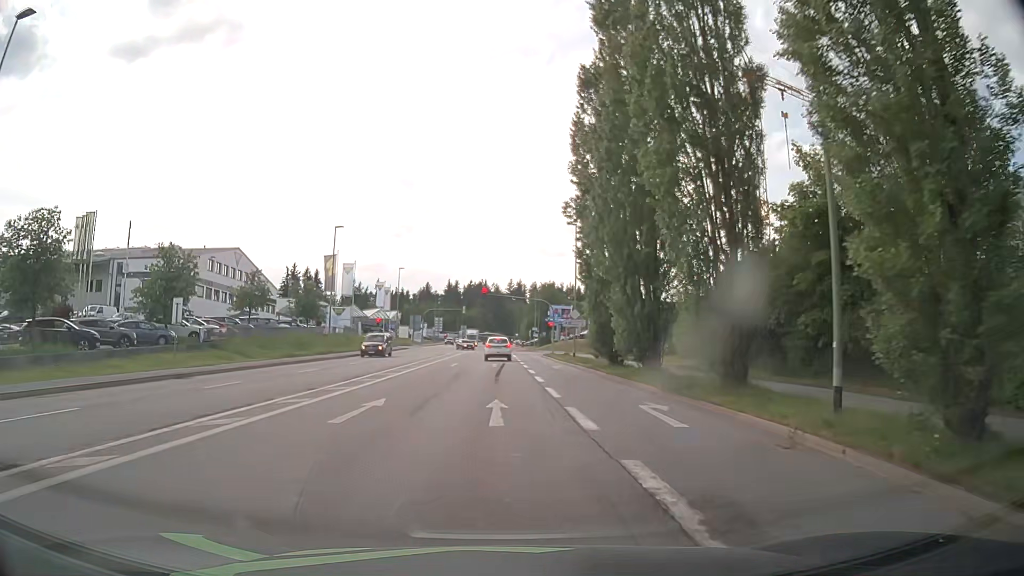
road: tertiary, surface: asphalt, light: Day
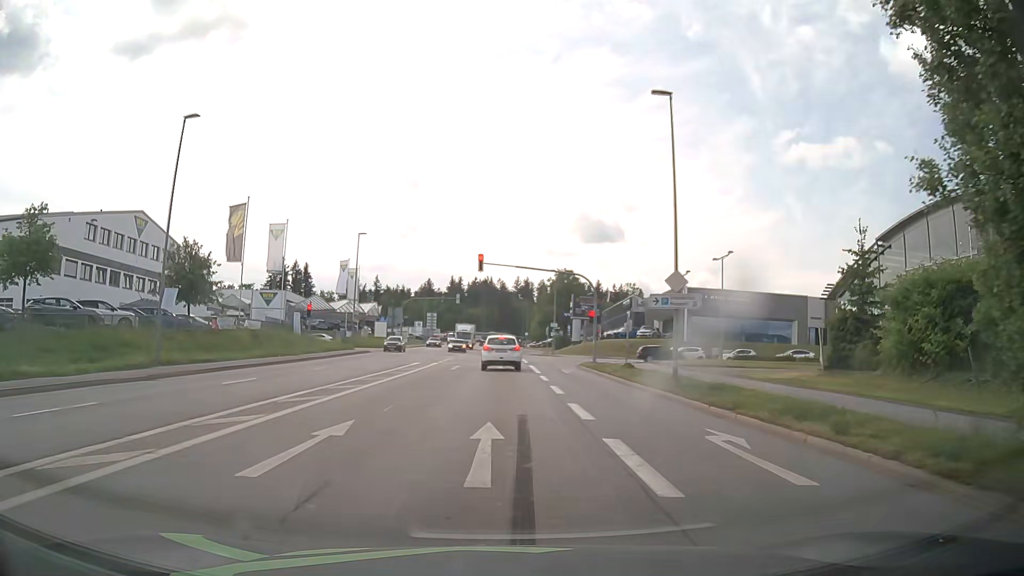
(-0.9, +28.3) m; -1°
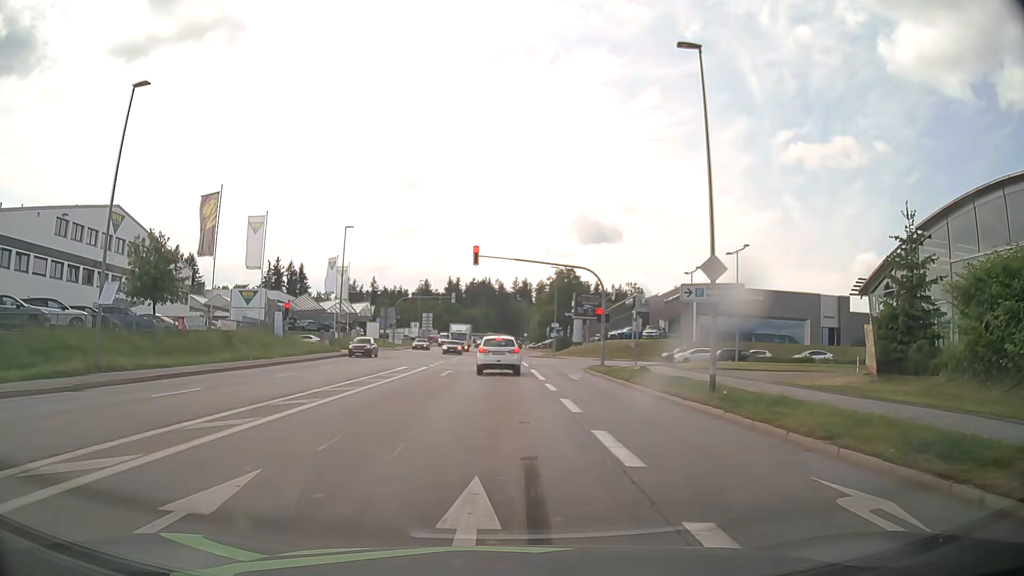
(0.0, +4.4) m; -1°
